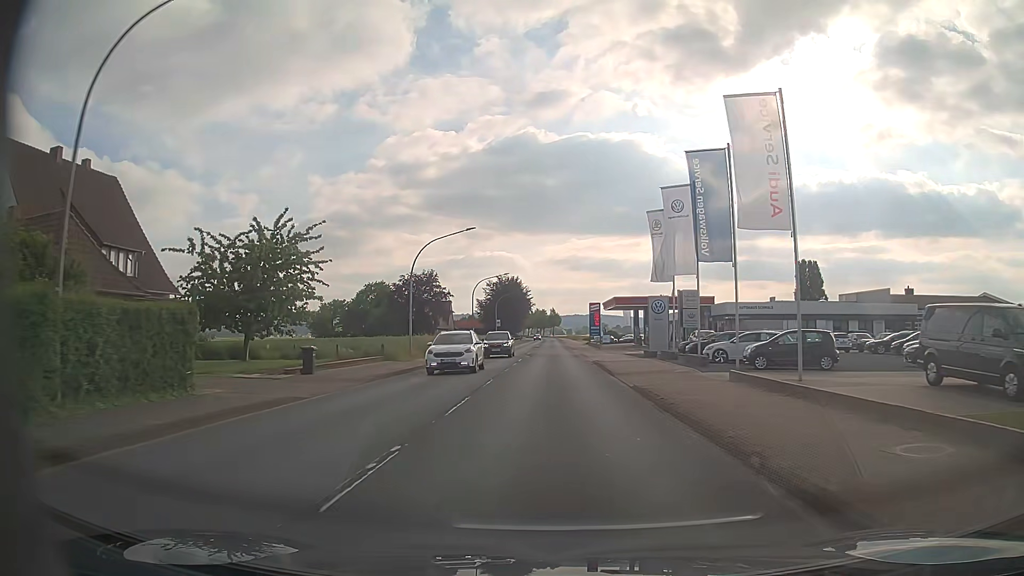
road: primary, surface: asphalt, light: Day
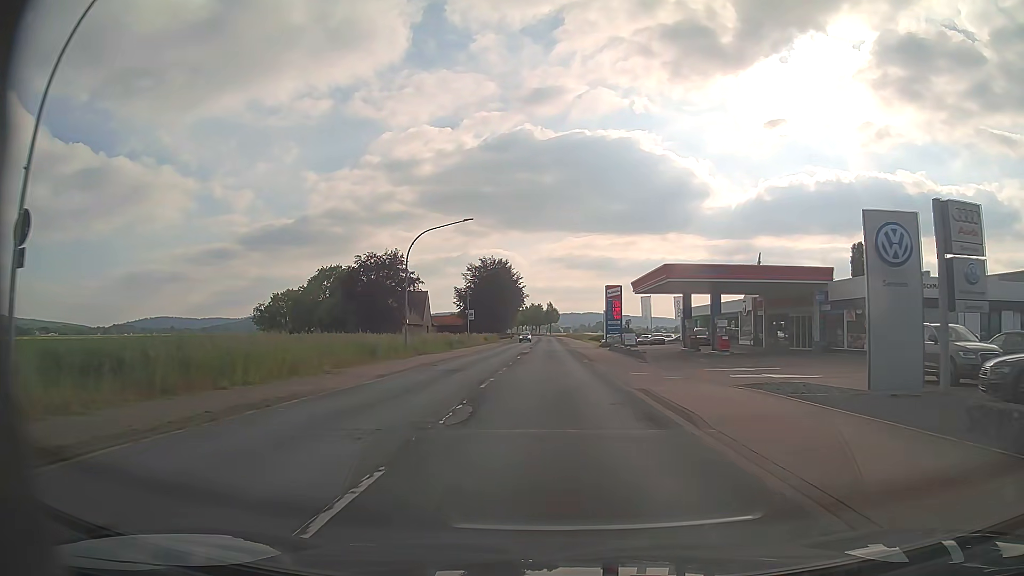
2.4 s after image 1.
(+0.2, +31.7) m; 0°
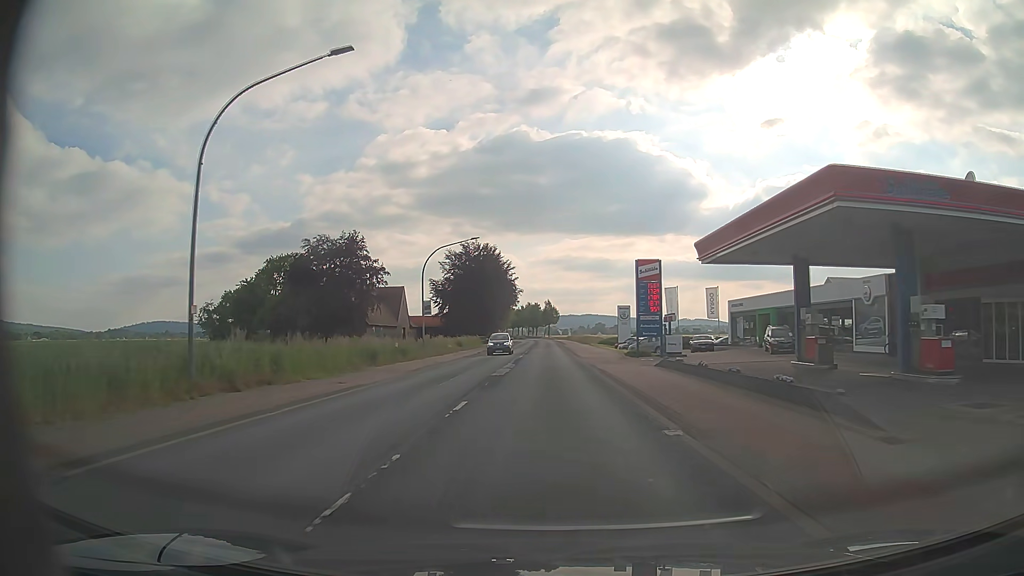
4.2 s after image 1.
(+0.2, +23.8) m; 0°
(0, +10) (0, +20) (0, +30) (0, +40) (0, +50) (0, +60) (0, +70) (0, +80) (0, +90) (0, +100) m
